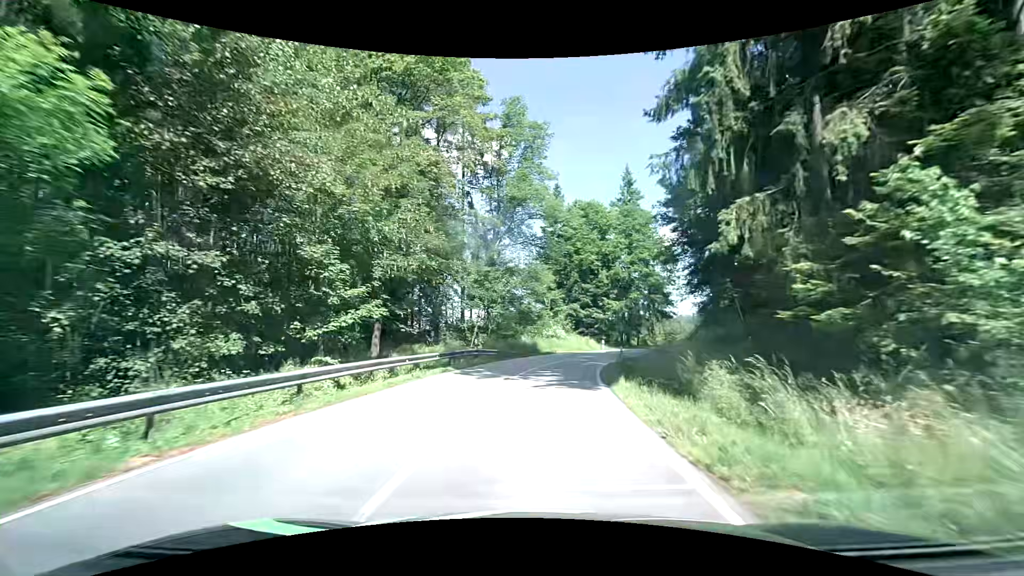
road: secondary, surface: asphalt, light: Day
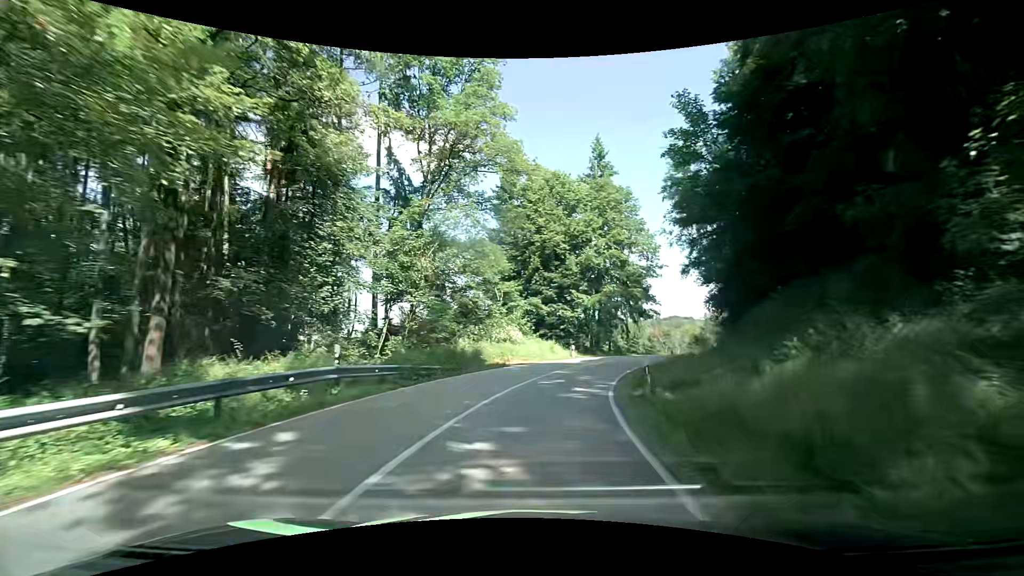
(+0.5, +14.1) m; +4°
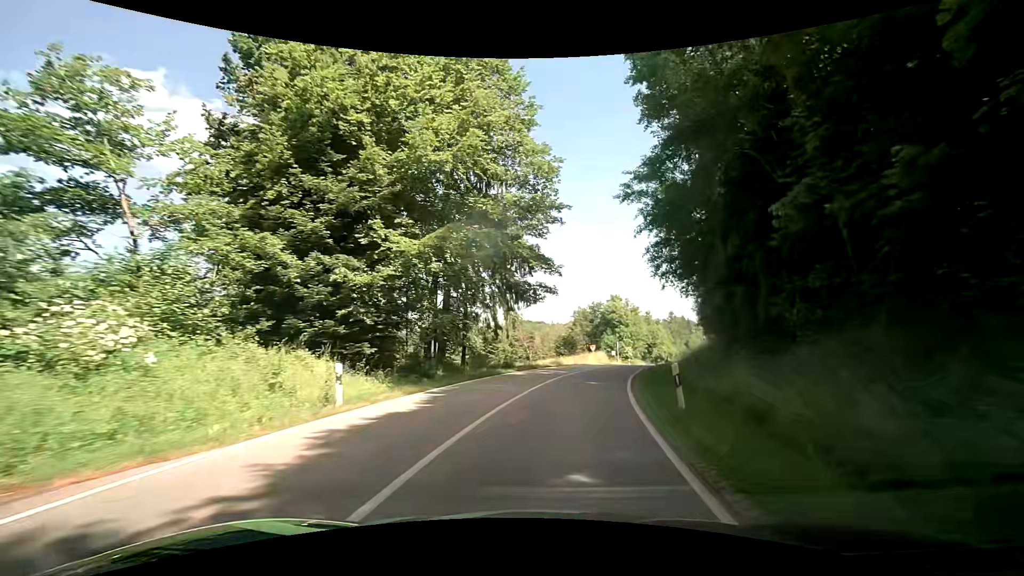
(+3.7, +27.1) m; +16°
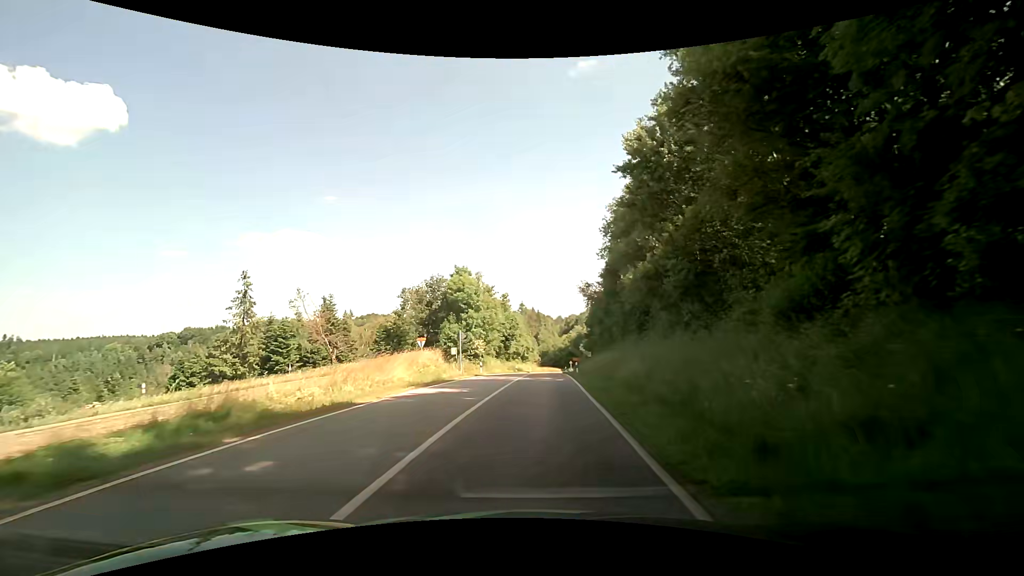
(+6.3, +33.5) m; +18°
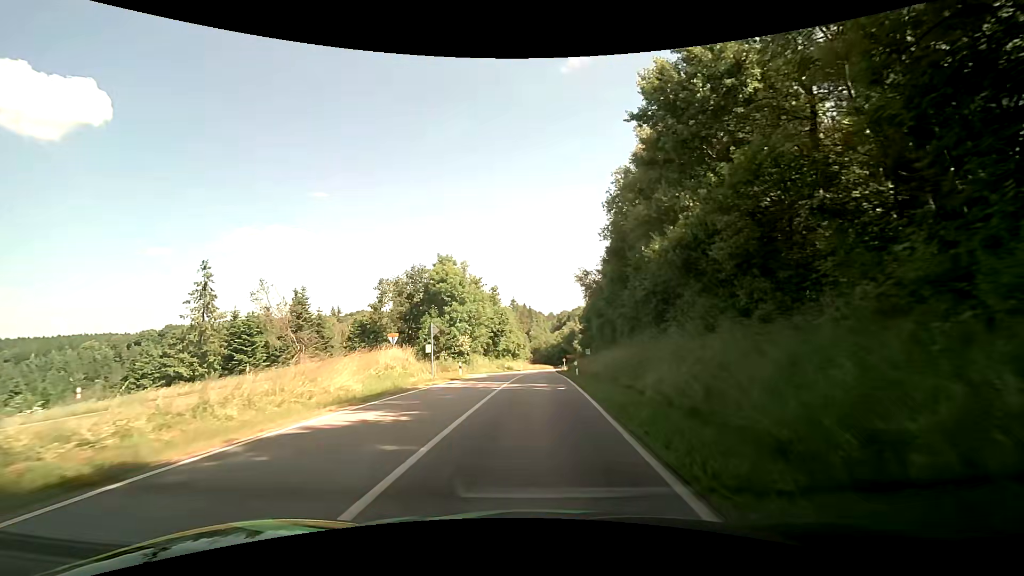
(+0.1, +7.1) m; +1°
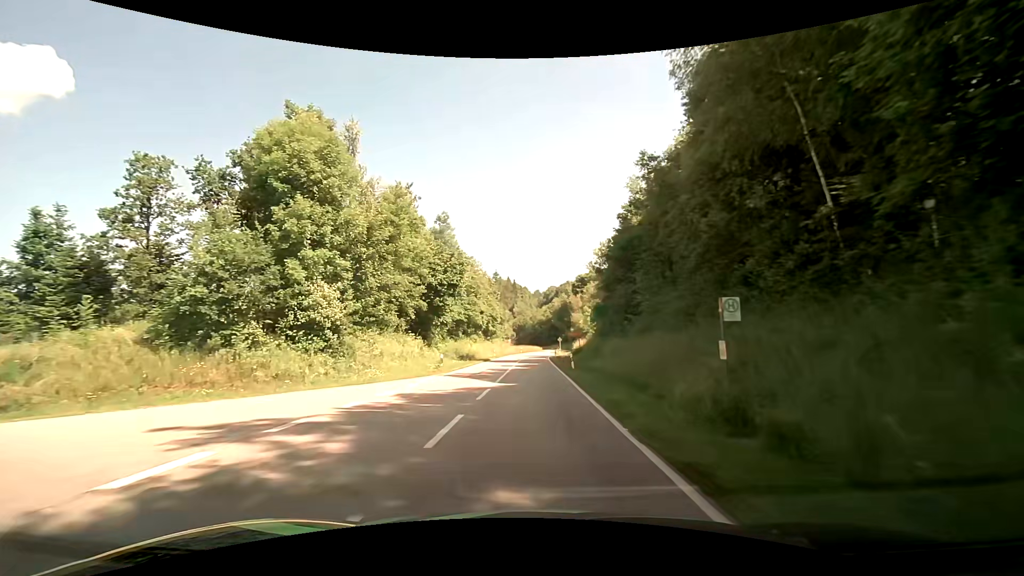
(+0.8, +39.5) m; +2°
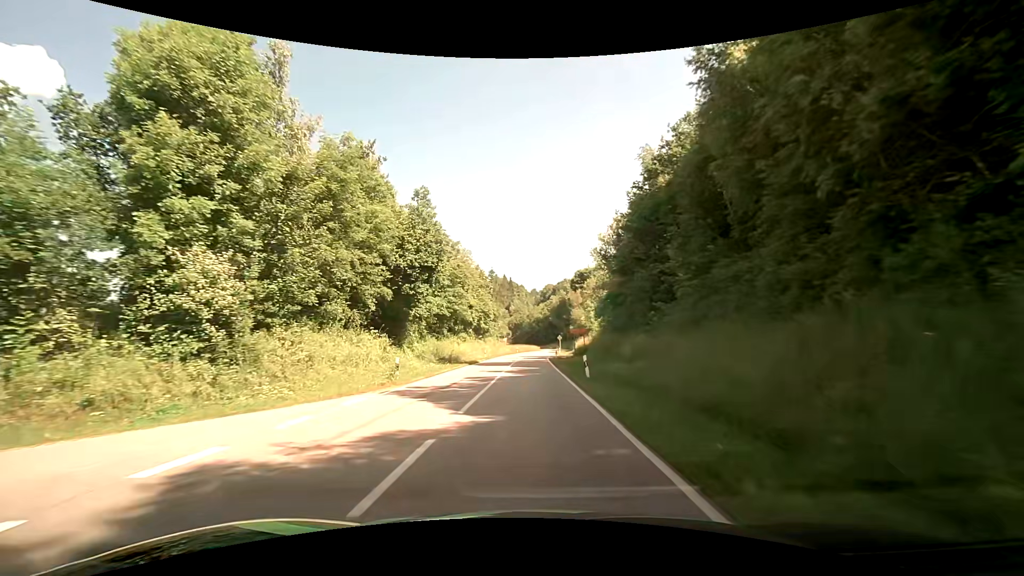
(+0.1, +8.9) m; +1°
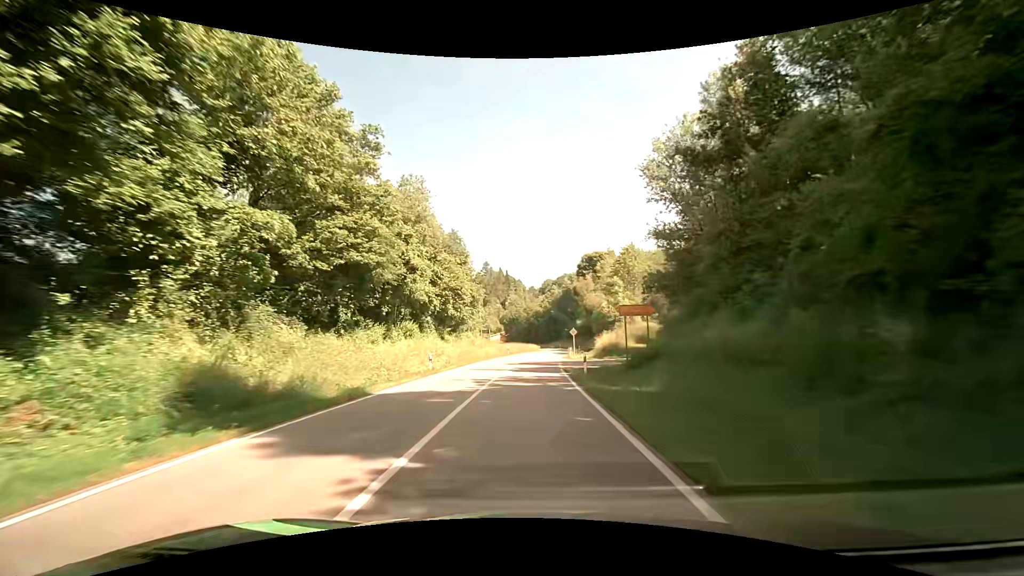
(0.0, +28.4) m; +1°
(0, +10) (0, +20) (0, +30) (0, +40) (+1, +50) (+1, +60) (+2, +70) (+4, +80) (+5, +90) (+6, +100) m
